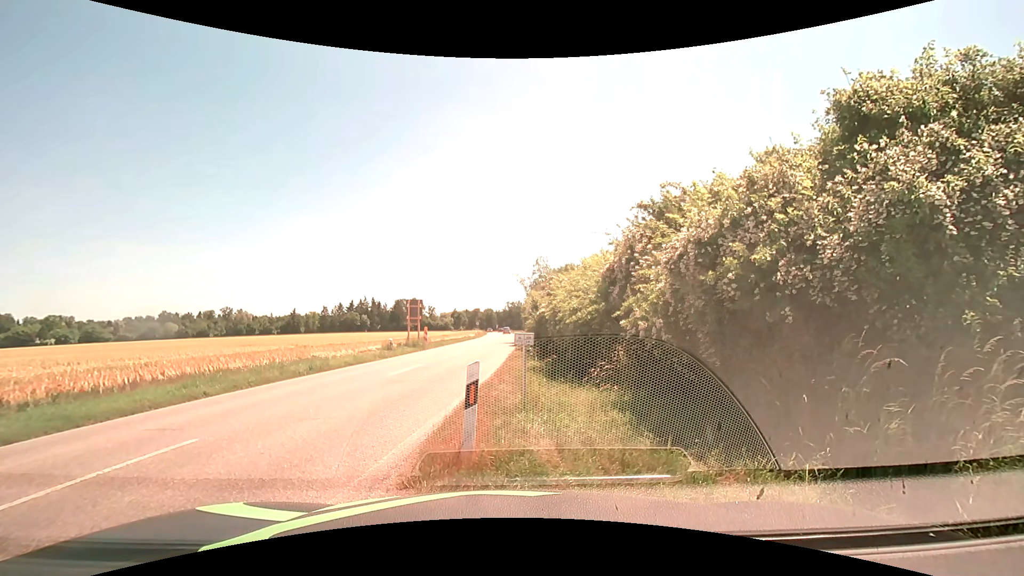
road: secondary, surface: asphalt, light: Day
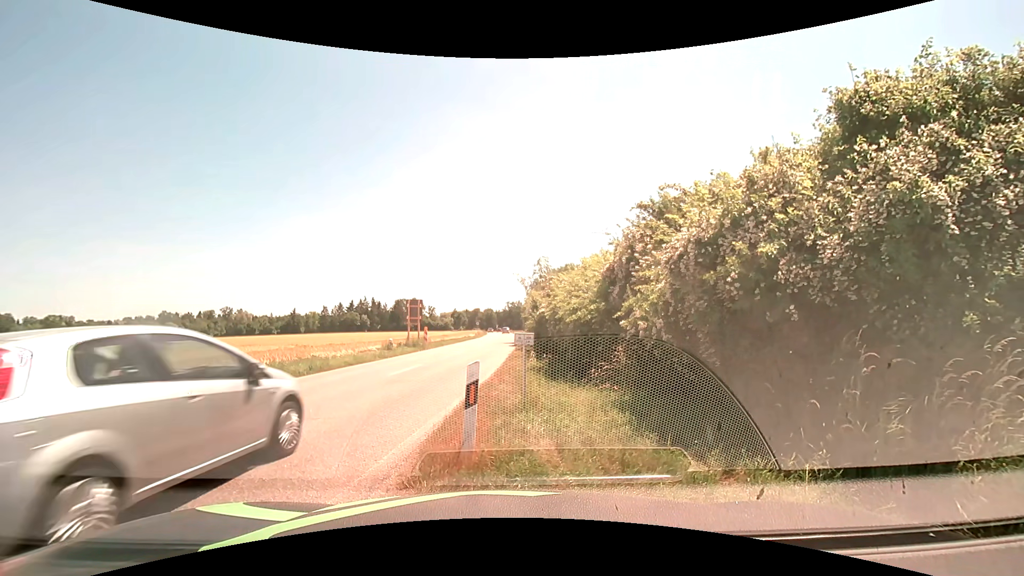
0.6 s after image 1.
(0.0, 0.0) m; 0°
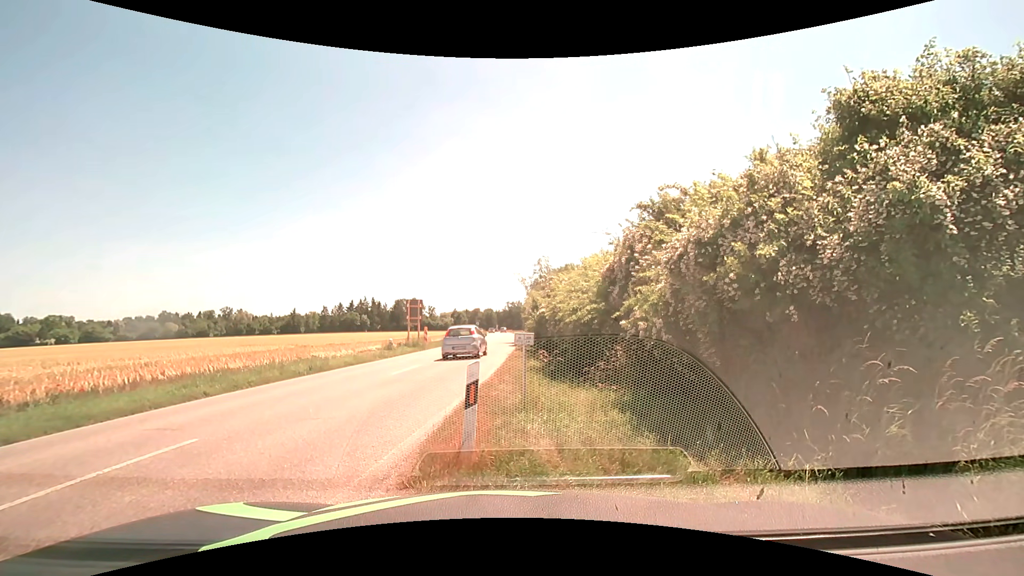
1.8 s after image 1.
(0.0, 0.0) m; 0°
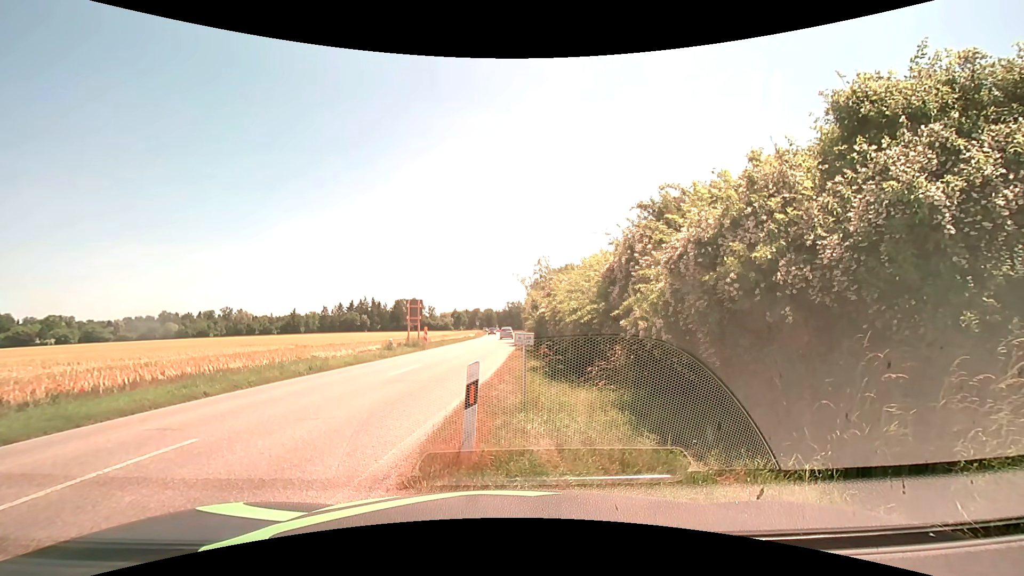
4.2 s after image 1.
(0.0, 0.0) m; 0°
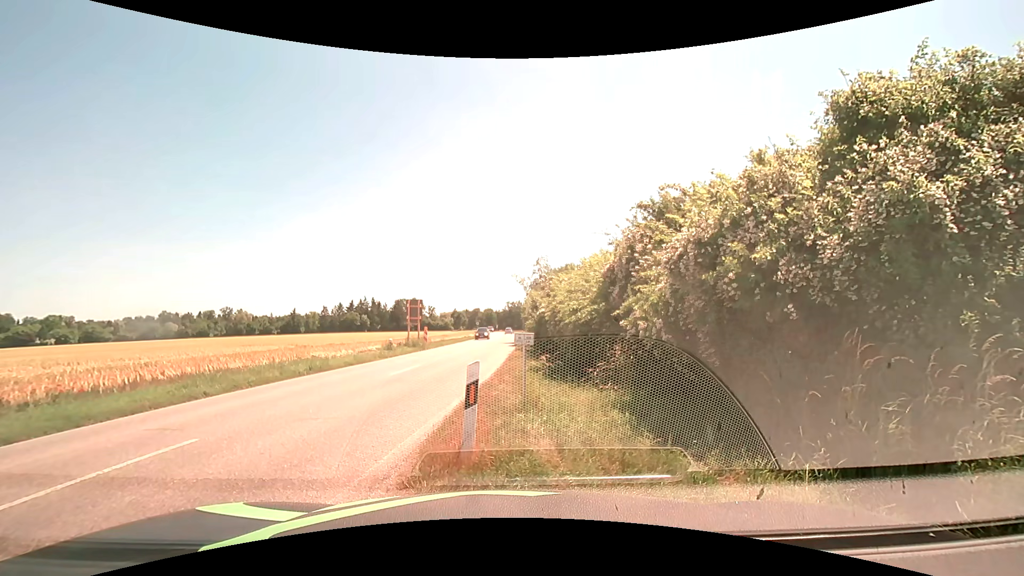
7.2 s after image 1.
(0.0, 0.0) m; 0°
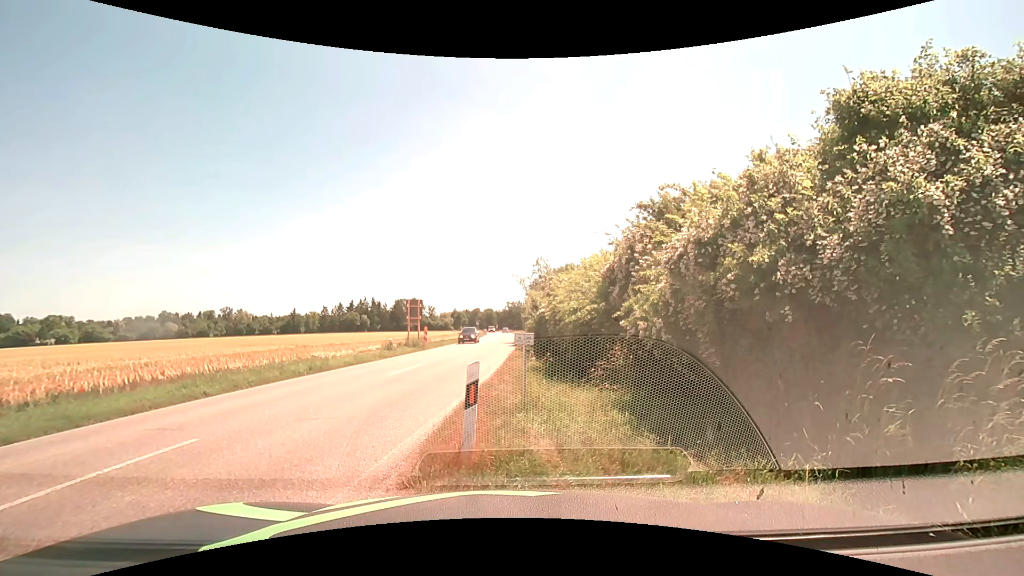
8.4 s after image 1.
(0.0, 0.0) m; 0°
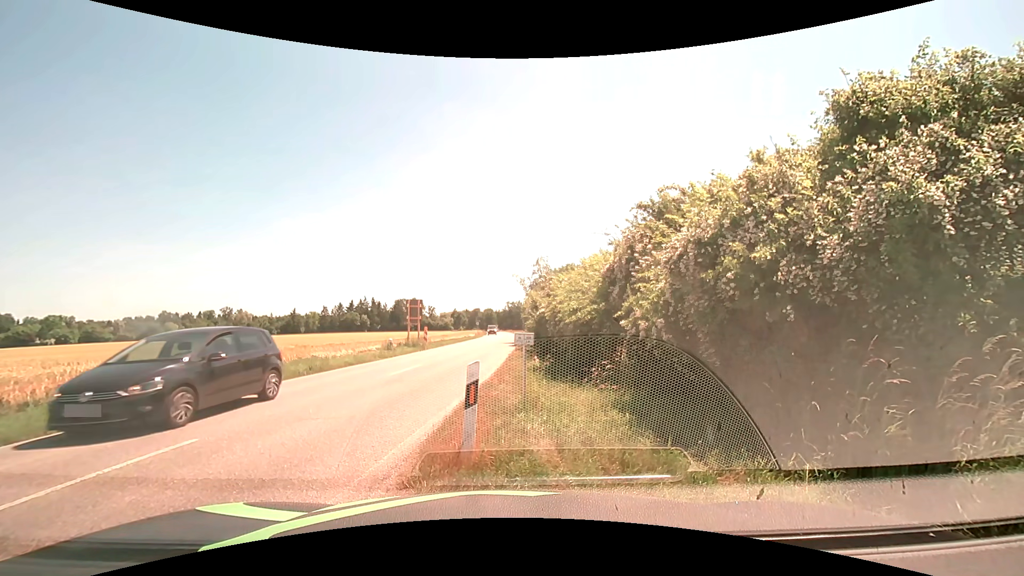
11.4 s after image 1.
(0.0, 0.0) m; 0°
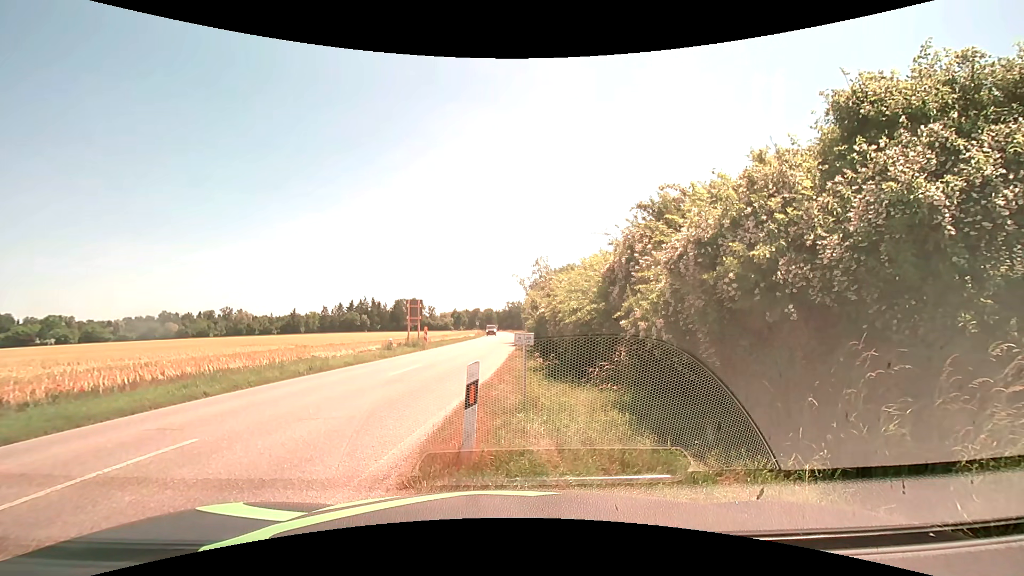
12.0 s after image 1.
(0.0, 0.0) m; 0°
(-4, +9) (-5, +19) (-5, +29) (-6, +39) (-7, +49) (-7, +59) (-8, +69) (-9, +79) (-10, +89) (-12, +99) m
